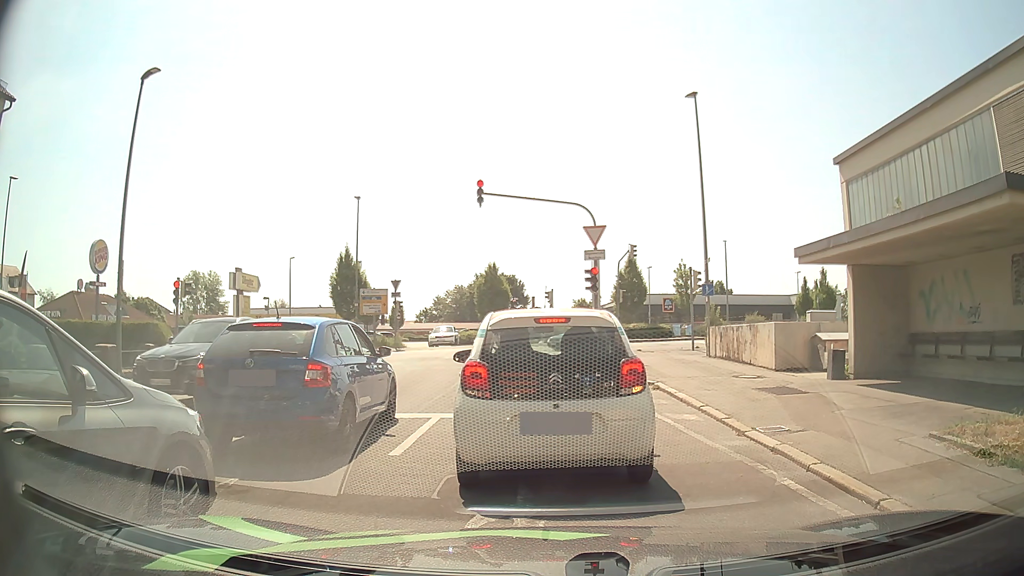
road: residential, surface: asphalt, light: Day
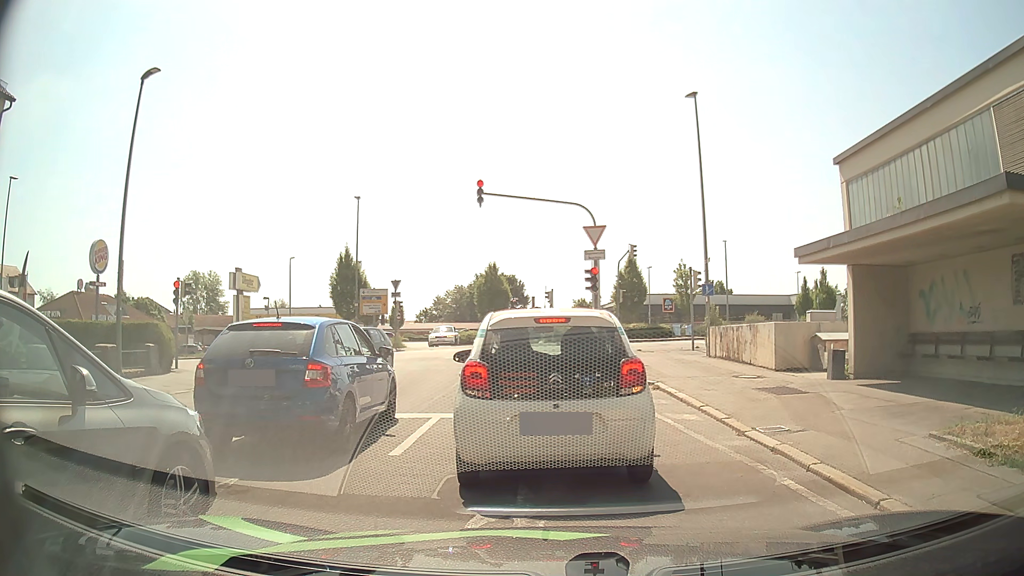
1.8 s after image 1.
(0.0, 0.0) m; 0°
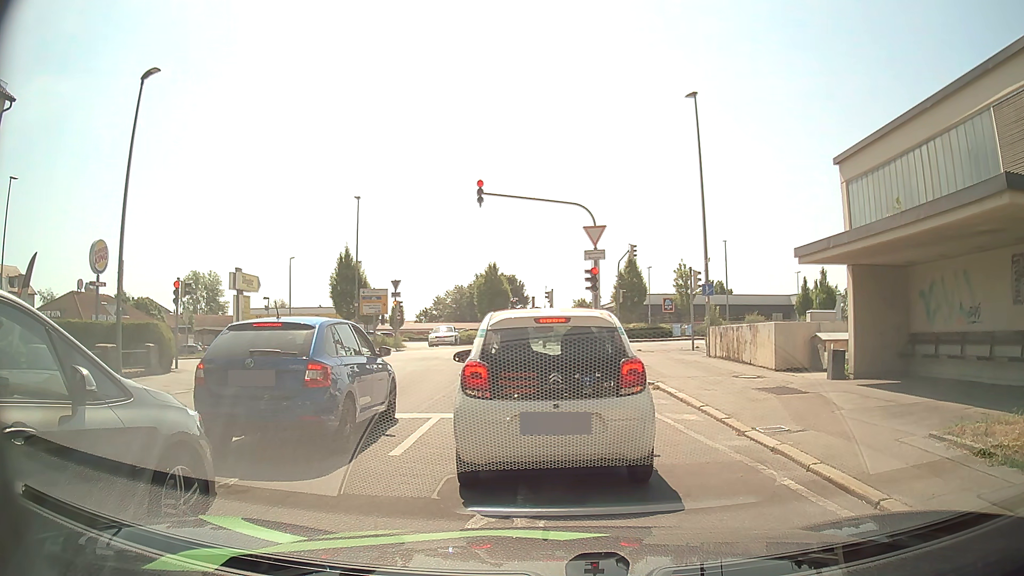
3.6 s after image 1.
(0.0, 0.0) m; 0°
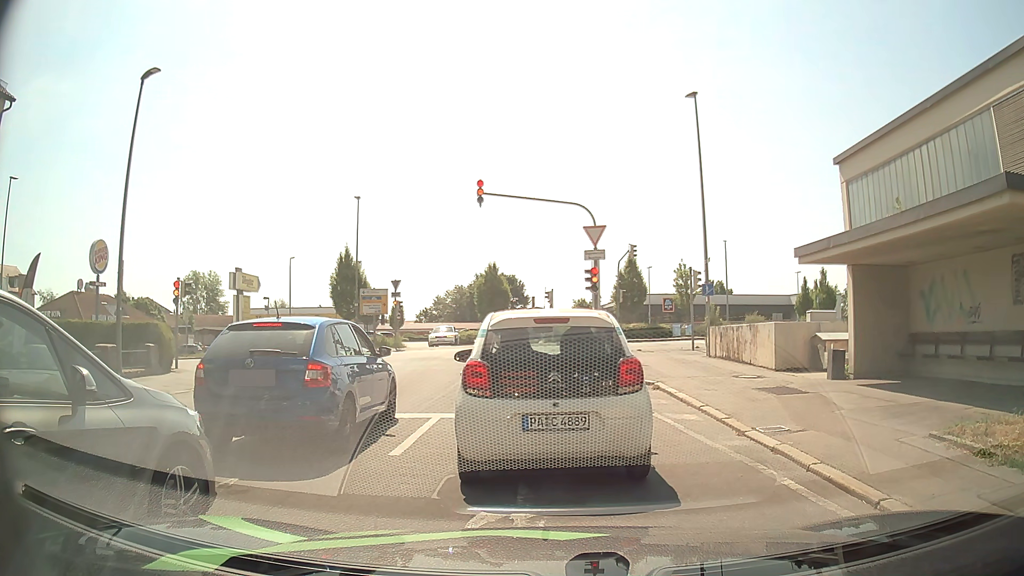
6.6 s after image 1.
(0.0, 0.0) m; 0°
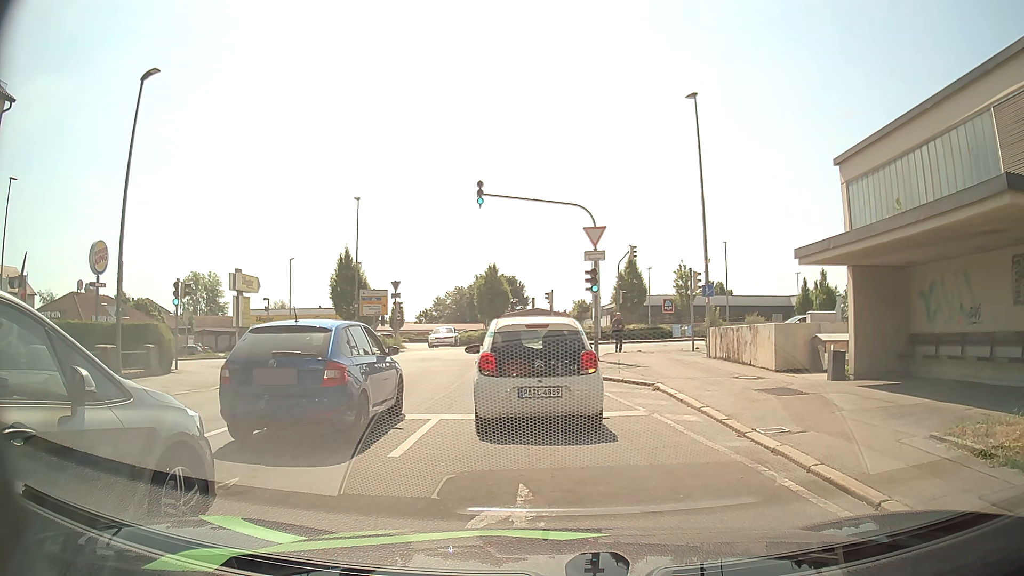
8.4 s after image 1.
(0.0, 0.0) m; 0°
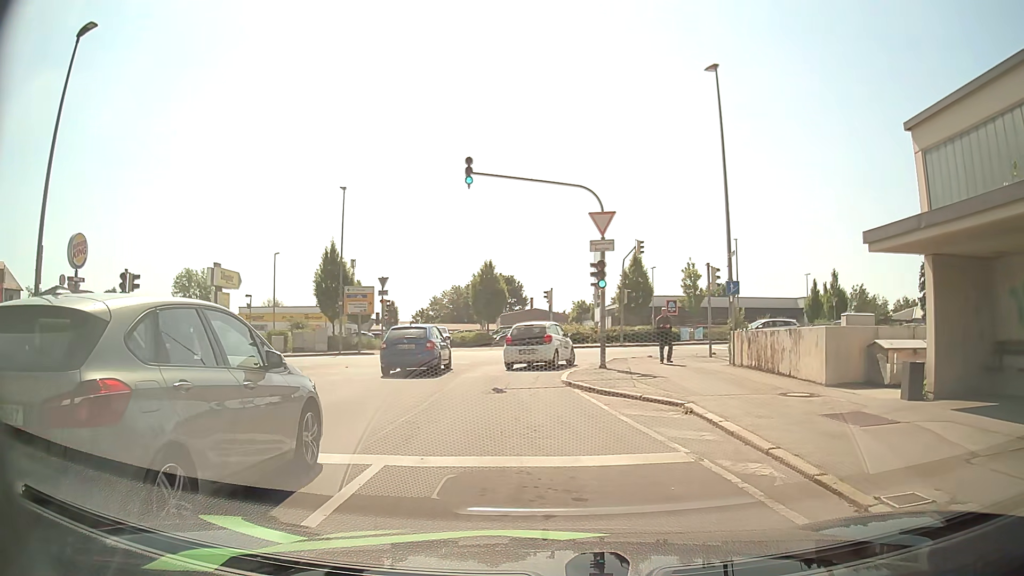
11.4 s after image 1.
(-0.1, +3.5) m; -2°
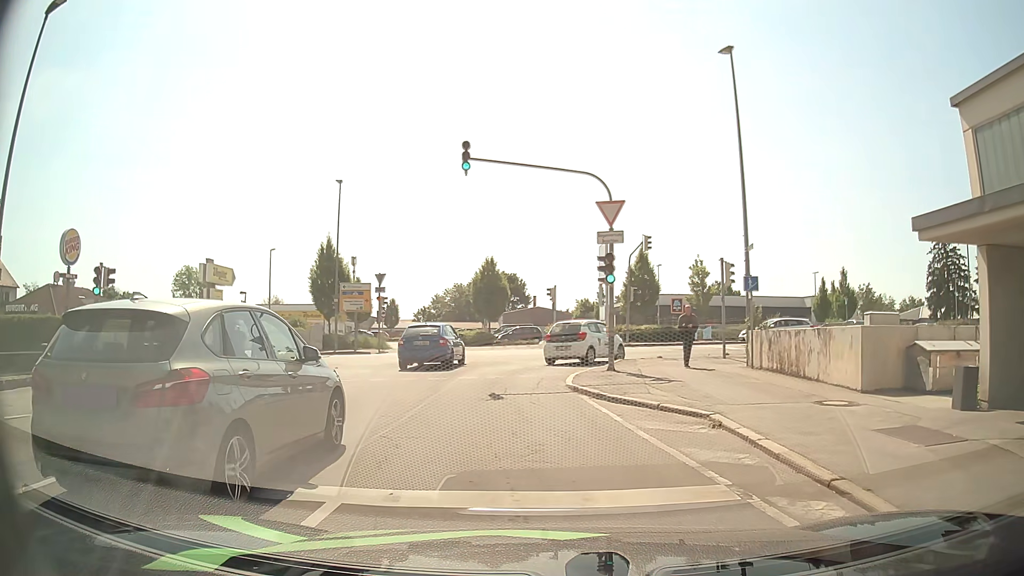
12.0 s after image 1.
(0.0, +1.6) m; -2°
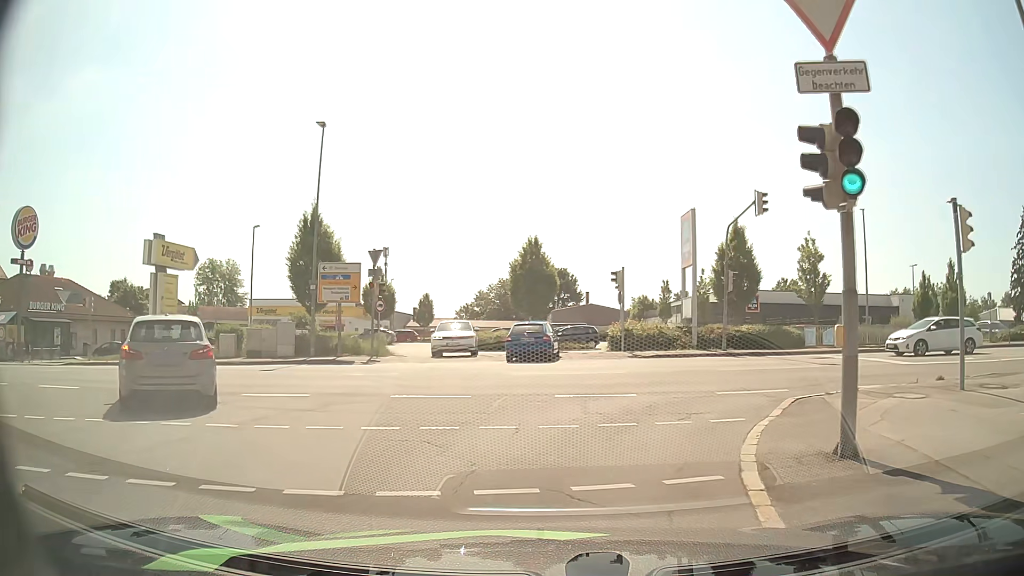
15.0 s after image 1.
(-0.3, +12.4) m; -4°
(+1, +10) (+8, +17) (+18, +17) (+28, +17) (+38, +17) (+48, +17) (+58, +17) (+68, +16) (+78, +15) (+88, +13) m
